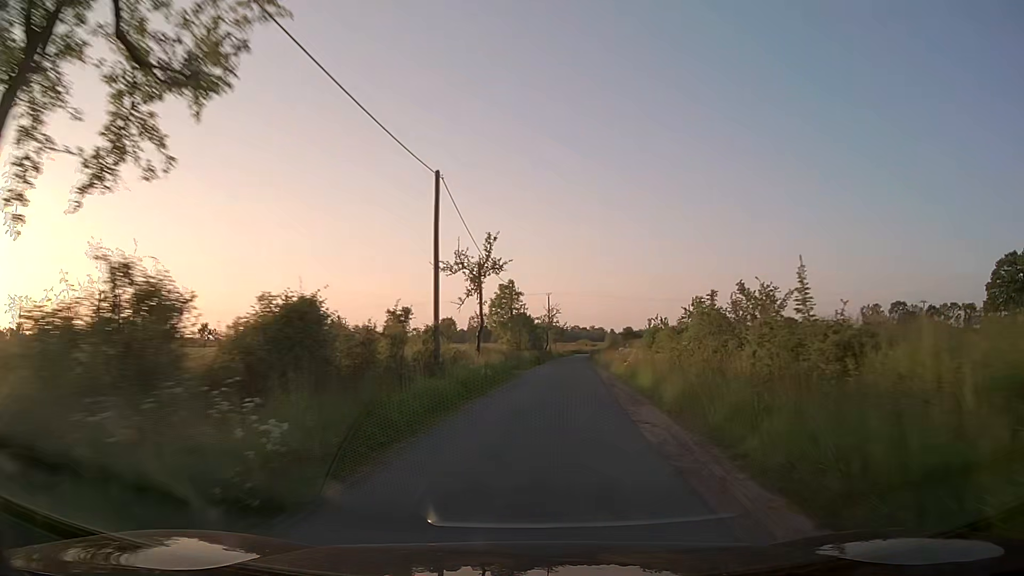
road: unclassified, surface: asphalt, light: Day
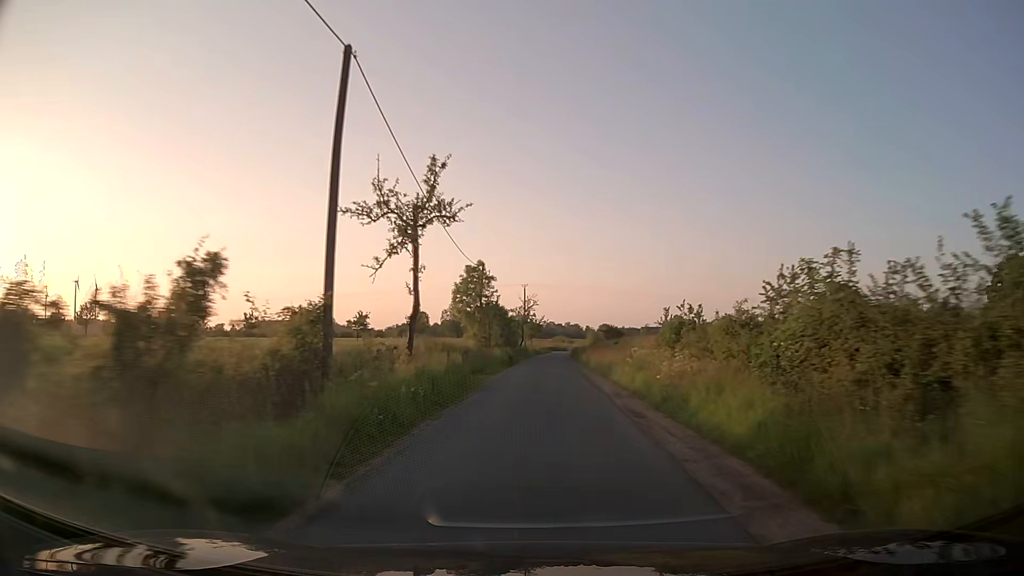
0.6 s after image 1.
(+0.2, +9.7) m; +2°
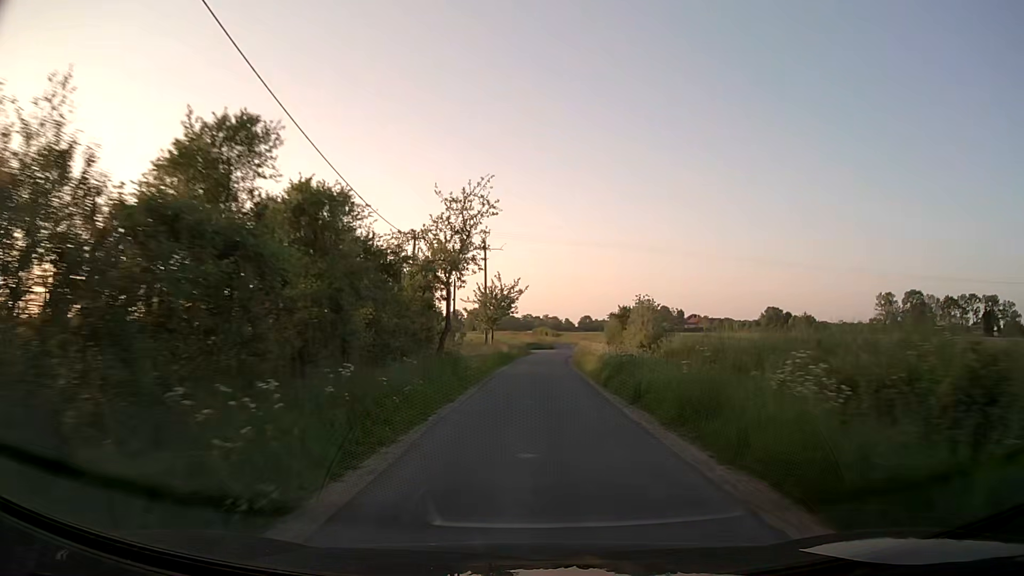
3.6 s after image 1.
(+1.3, +49.5) m; +2°
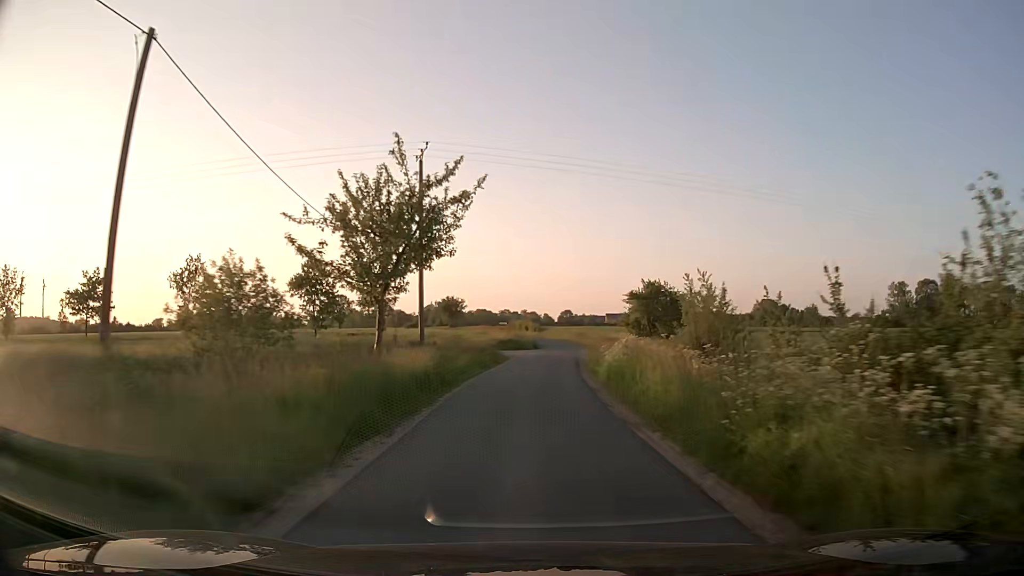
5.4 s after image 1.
(+0.3, +28.6) m; +2°
